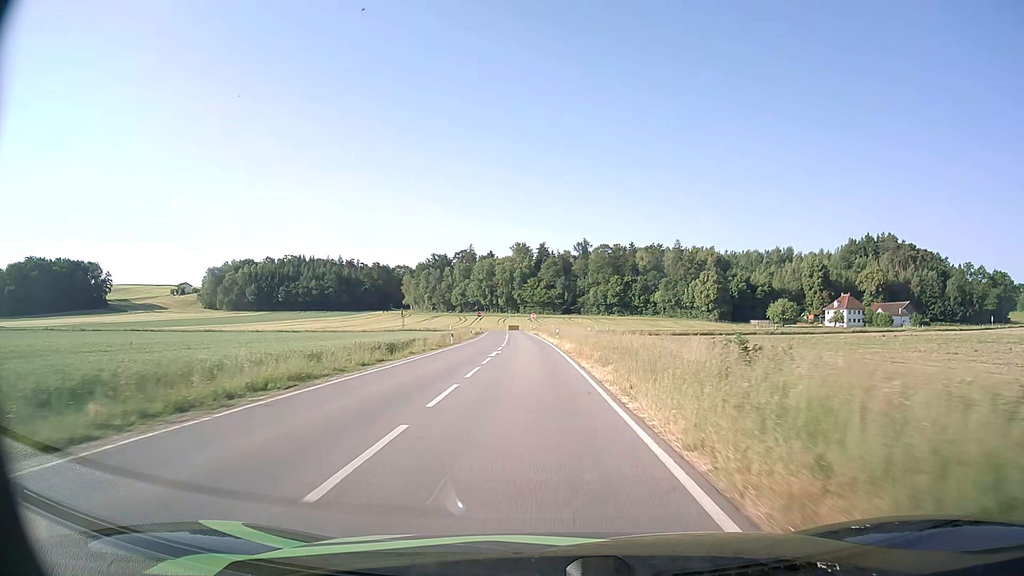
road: tertiary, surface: asphalt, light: Day
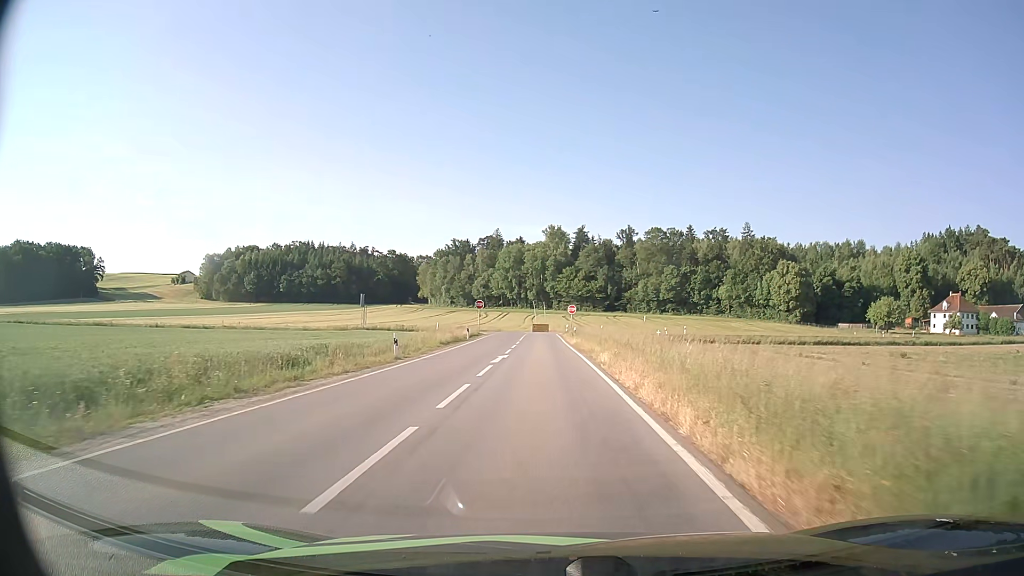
(-1.4, +48.6) m; -3°
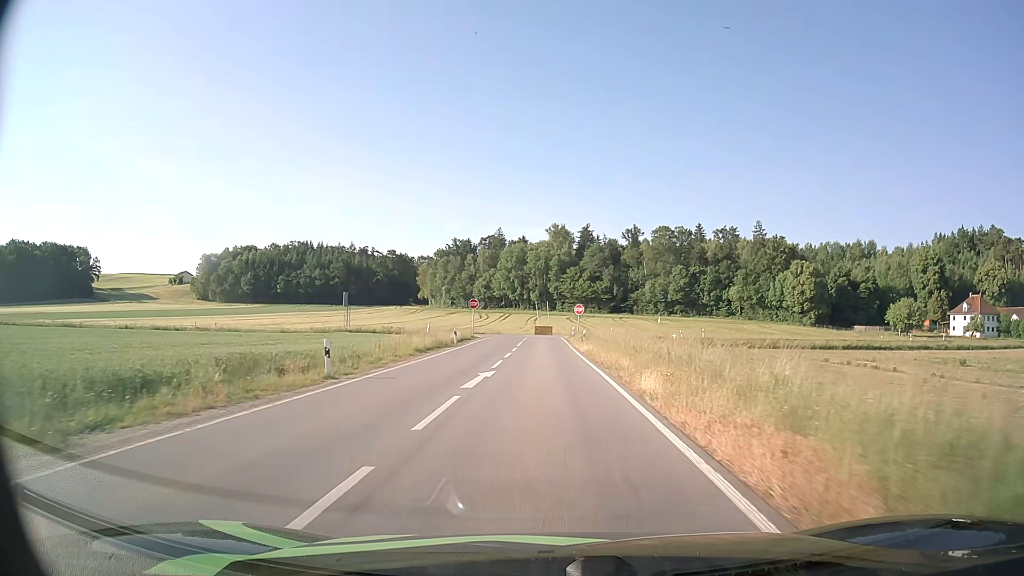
(0.0, +8.4) m; 0°
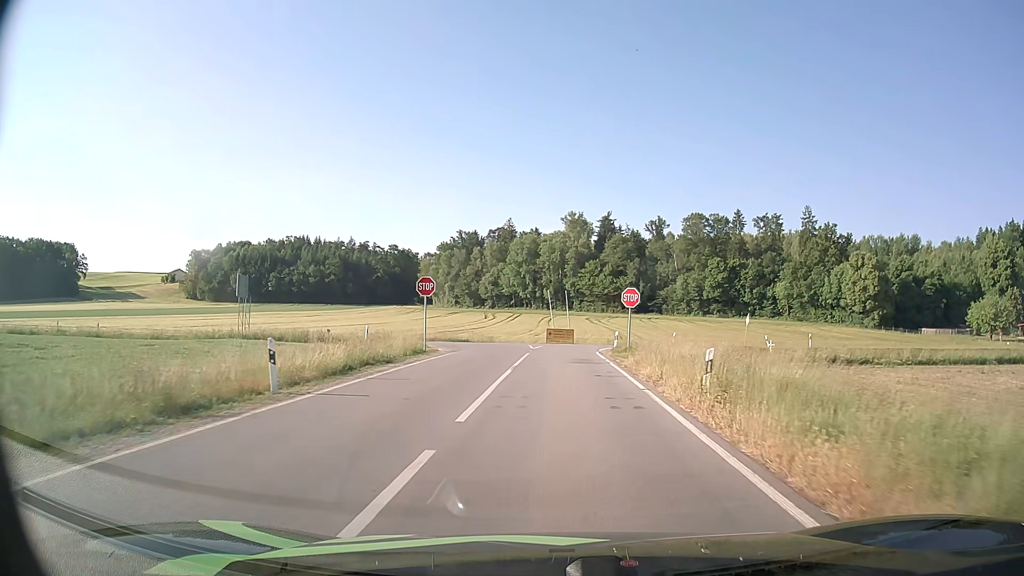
(-0.3, +29.3) m; -1°
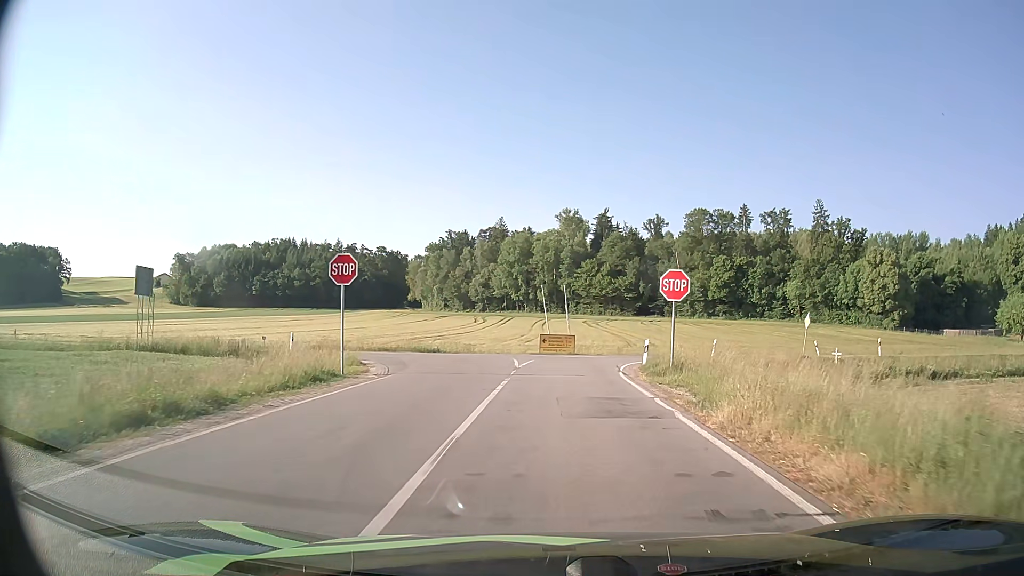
(0.0, +12.1) m; +1°
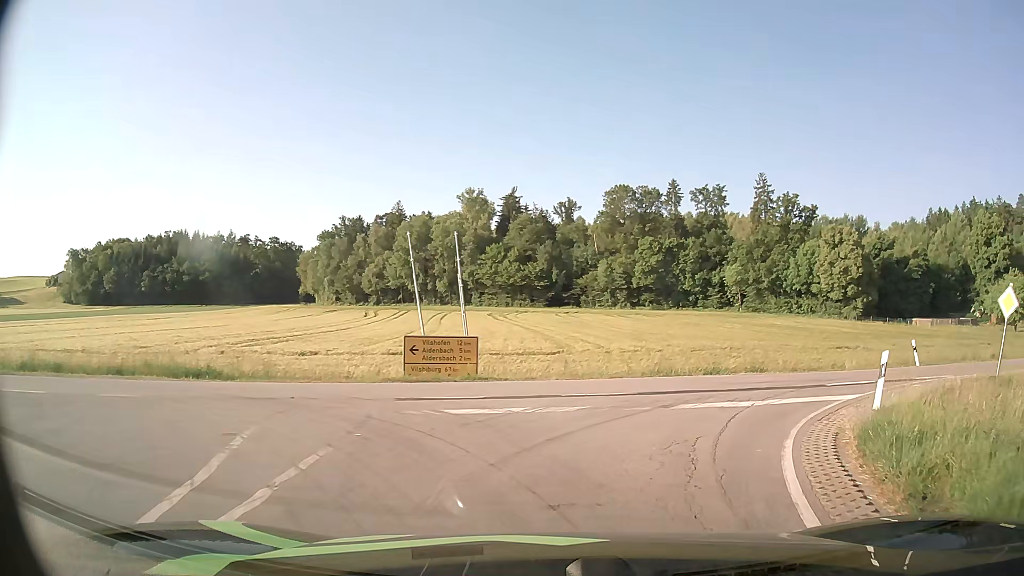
(+0.6, +21.5) m; +8°
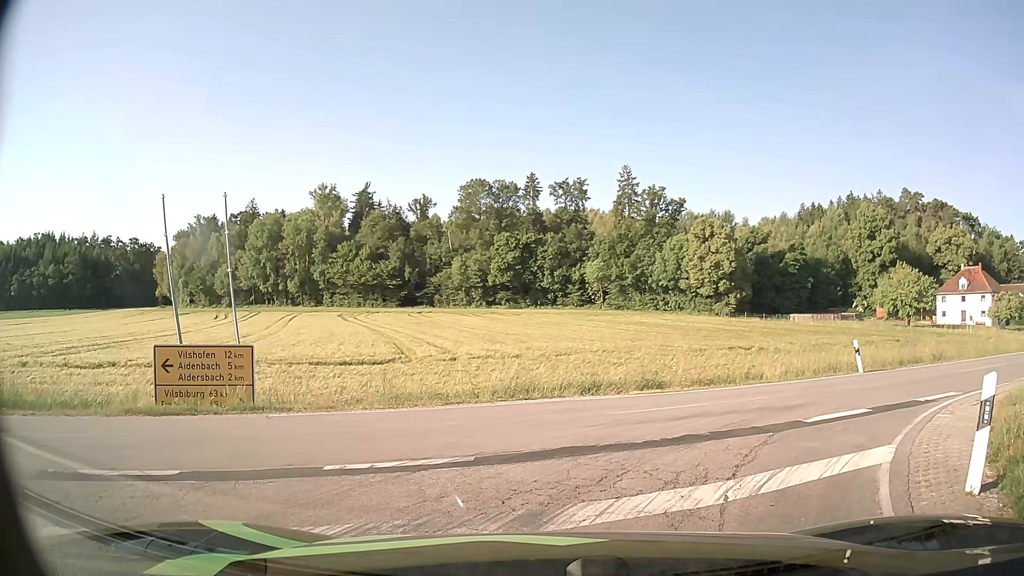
(+0.6, +6.0) m; +10°
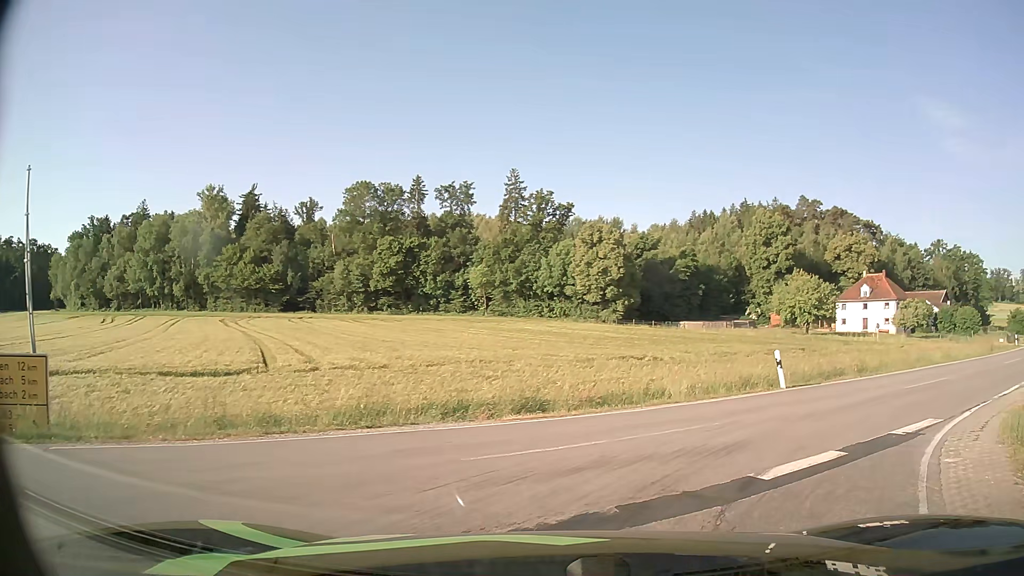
(+0.3, +3.4) m; +12°
(+3, +9) (+10, +16) (+18, +23) (+26, +29) (+33, +35) (+41, +42) (+48, +49) (+55, +55) (+63, +62) (+69, +70) m
